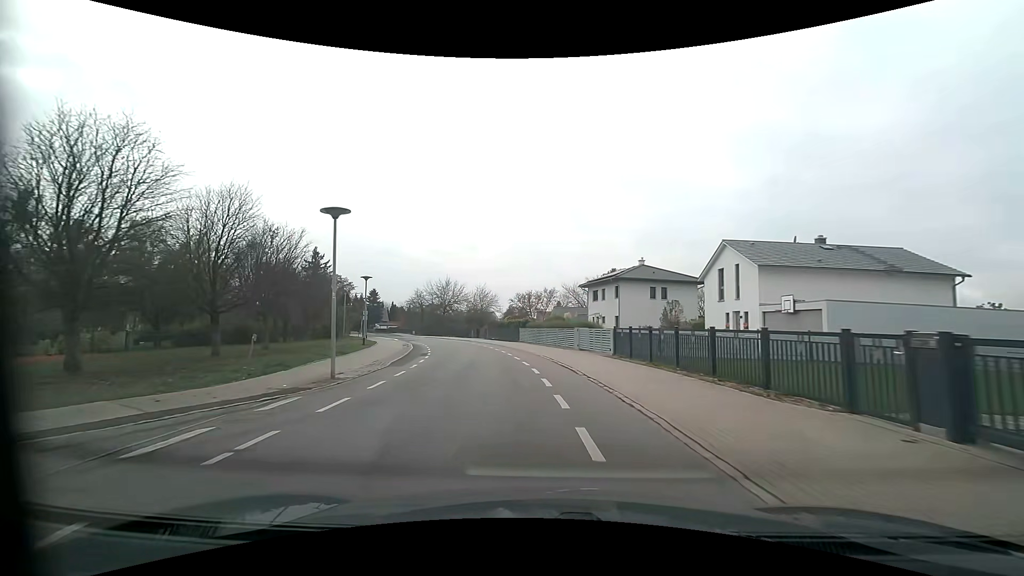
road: residential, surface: asphalt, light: Day
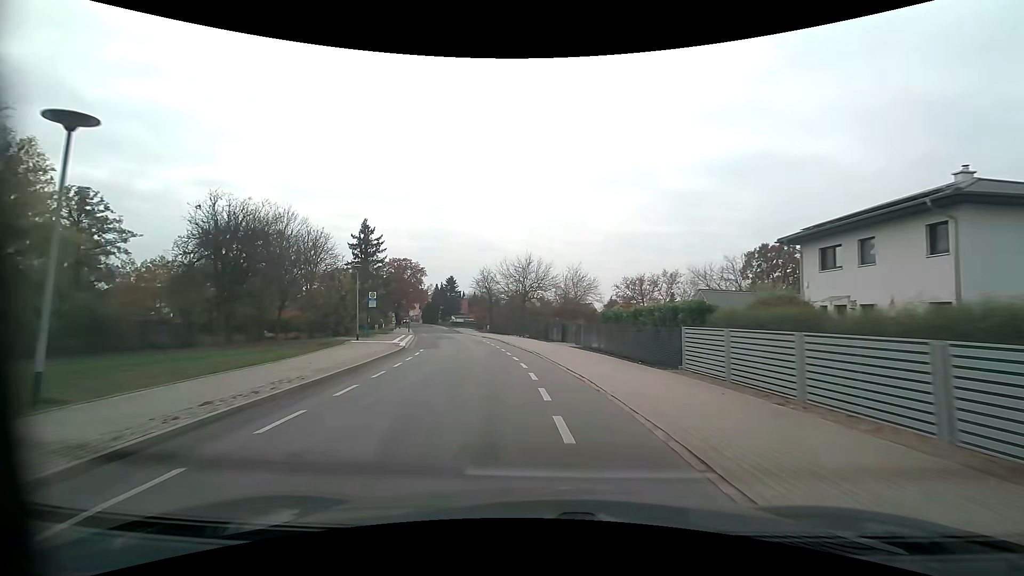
(-2.4, +29.3) m; -11°
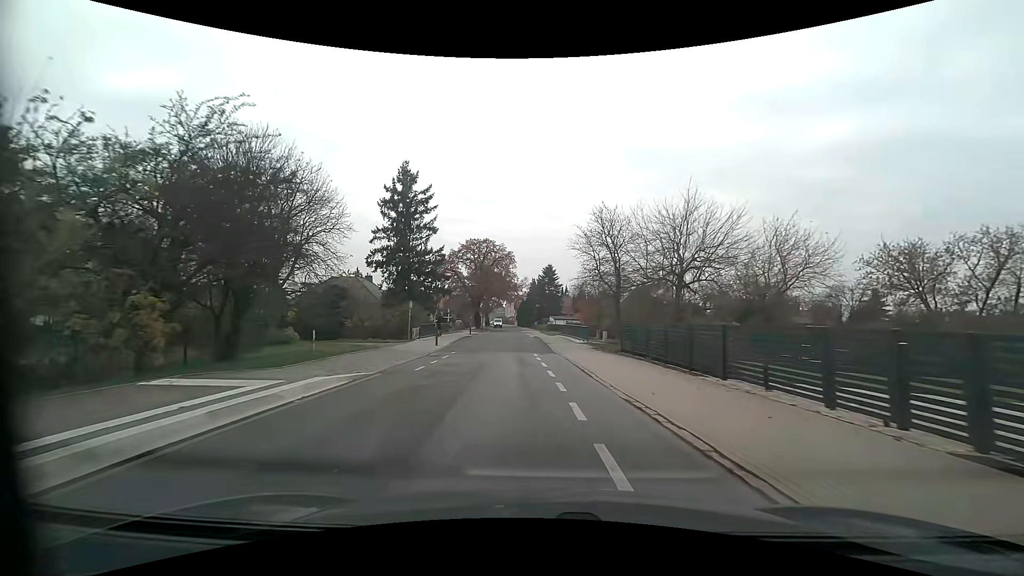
(-4.3, +37.1) m; -12°
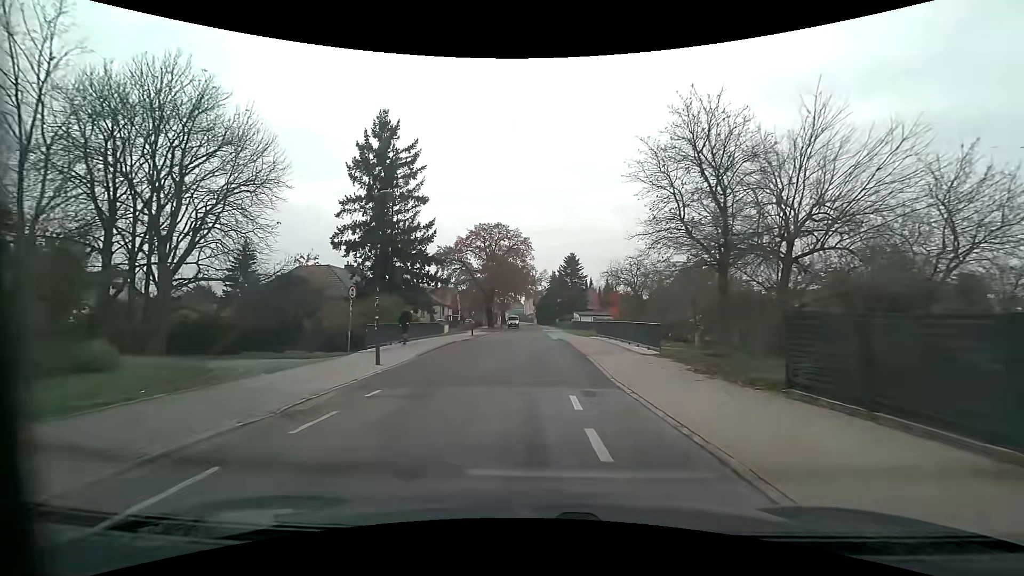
(-0.3, +14.3) m; -2°
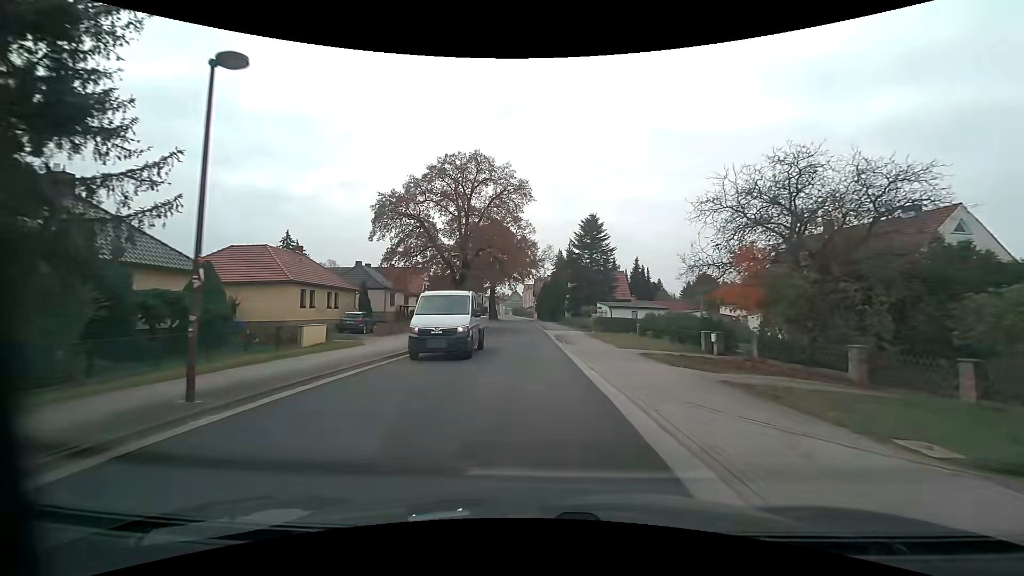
(-0.1, +34.5) m; 0°
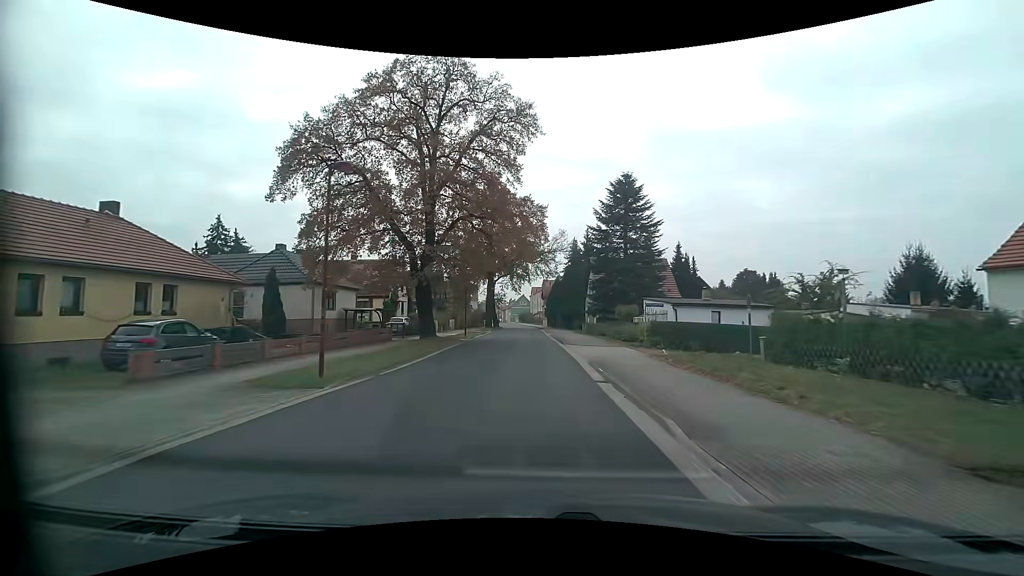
(-0.2, +21.1) m; -1°
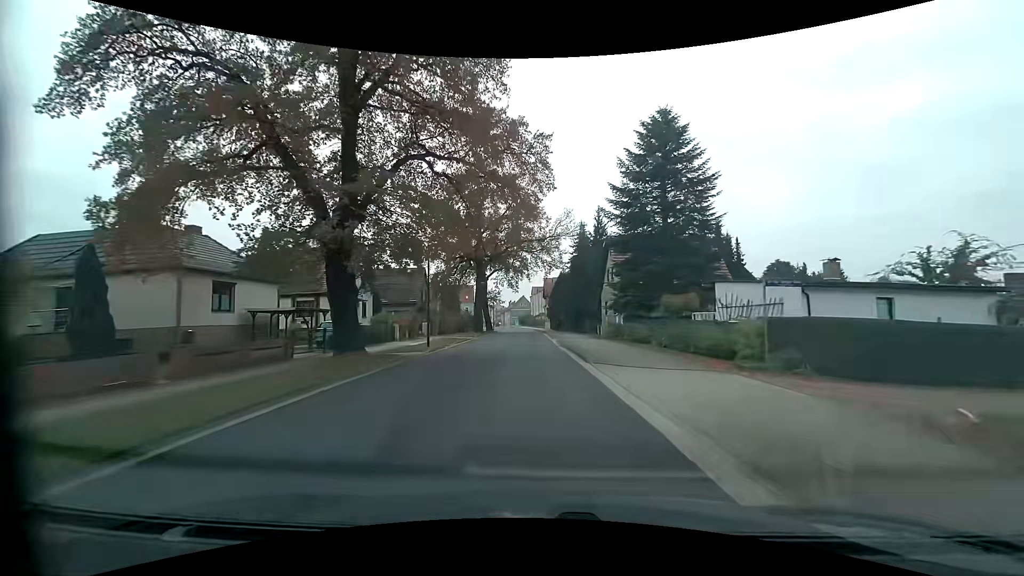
(0.0, +14.5) m; 0°
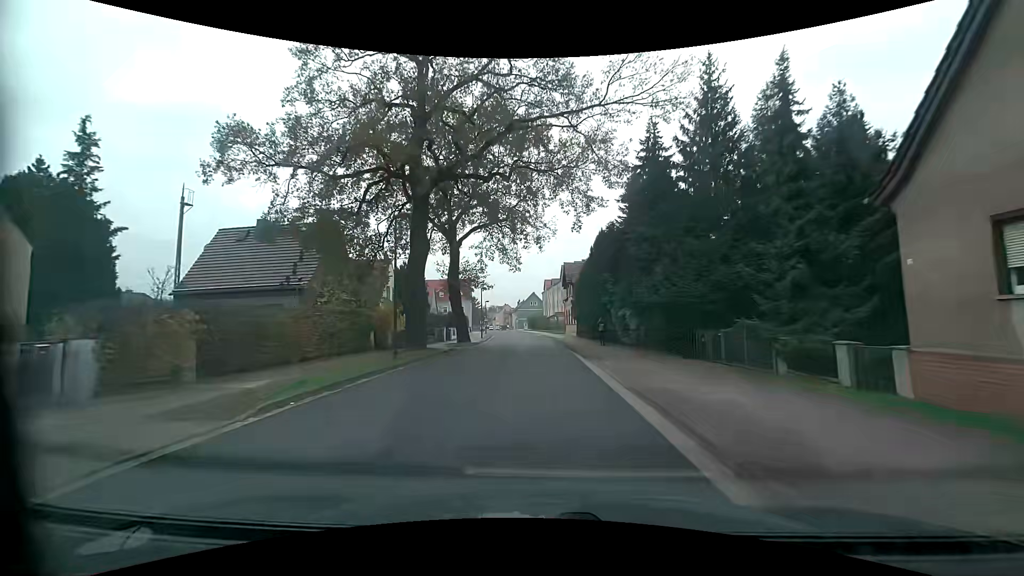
(-0.5, +36.5) m; -1°
(0, +10) (0, +20) (0, +30) (0, +40) (0, +50) (-1, +60) (-2, +70) (-3, +80) (-4, +90) (-5, +100) m
